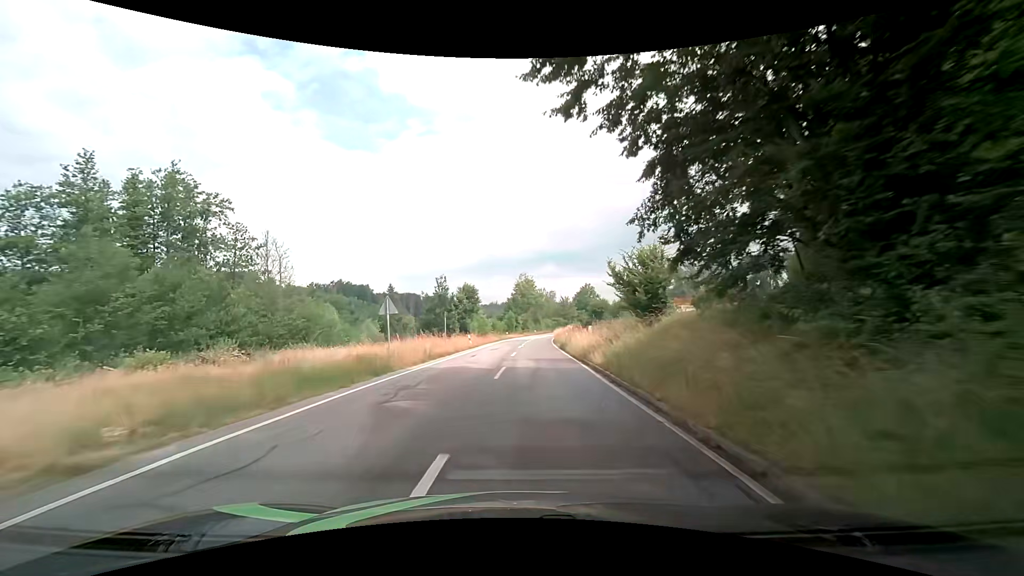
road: tertiary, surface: asphalt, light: Day
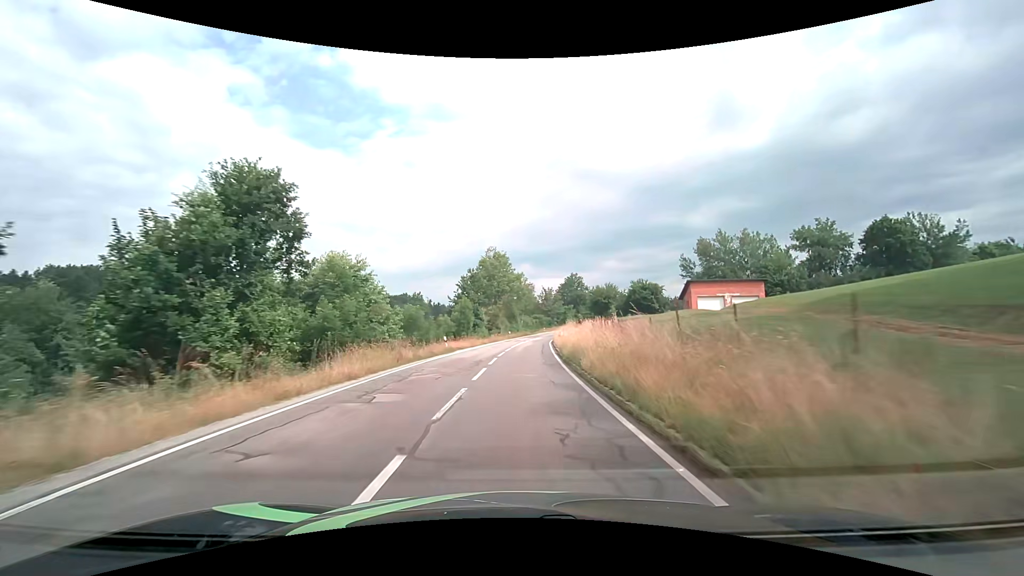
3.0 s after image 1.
(+1.9, +43.8) m; +3°
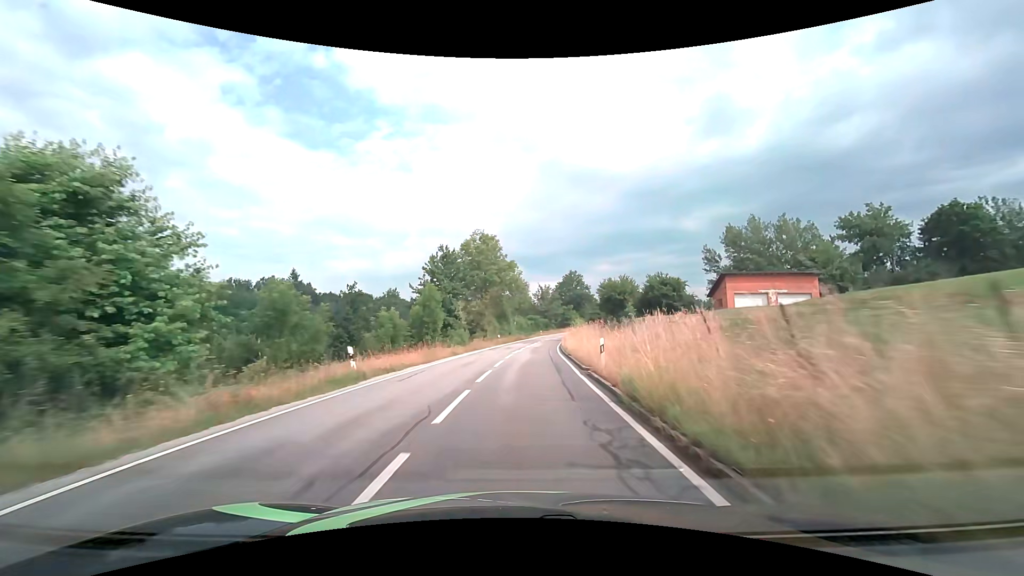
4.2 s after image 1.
(+0.1, +18.1) m; +1°
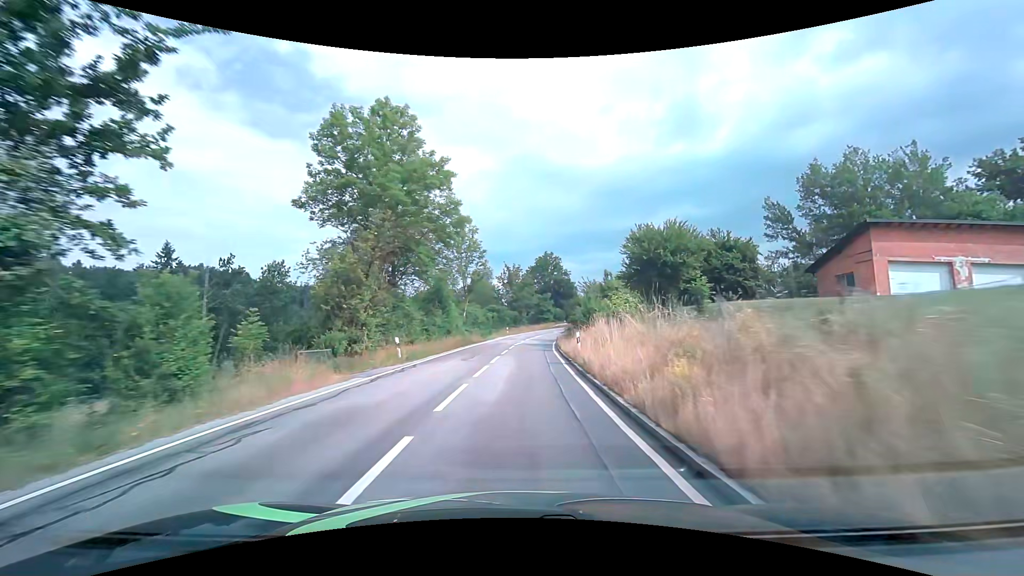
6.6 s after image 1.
(+1.3, +36.8) m; +4°
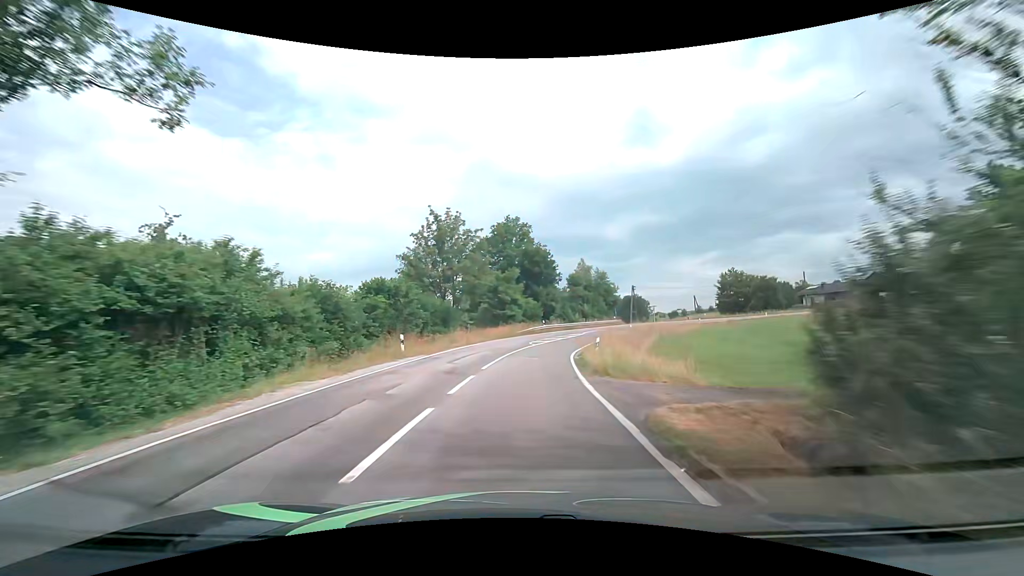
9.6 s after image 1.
(+1.8, +47.0) m; +5°
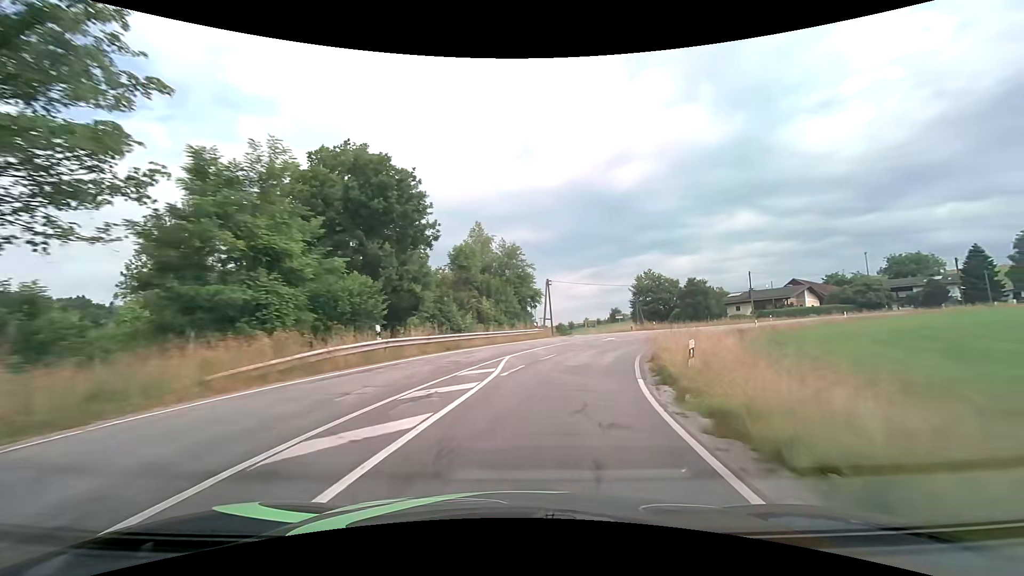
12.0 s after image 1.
(+3.0, +36.5) m; +13°
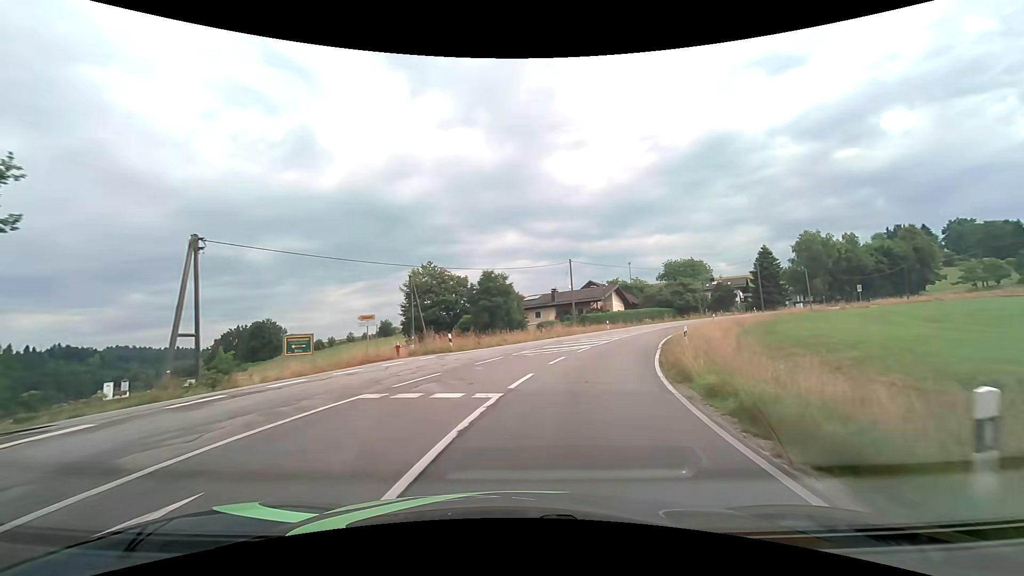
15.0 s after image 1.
(+7.8, +35.7) m; +26°
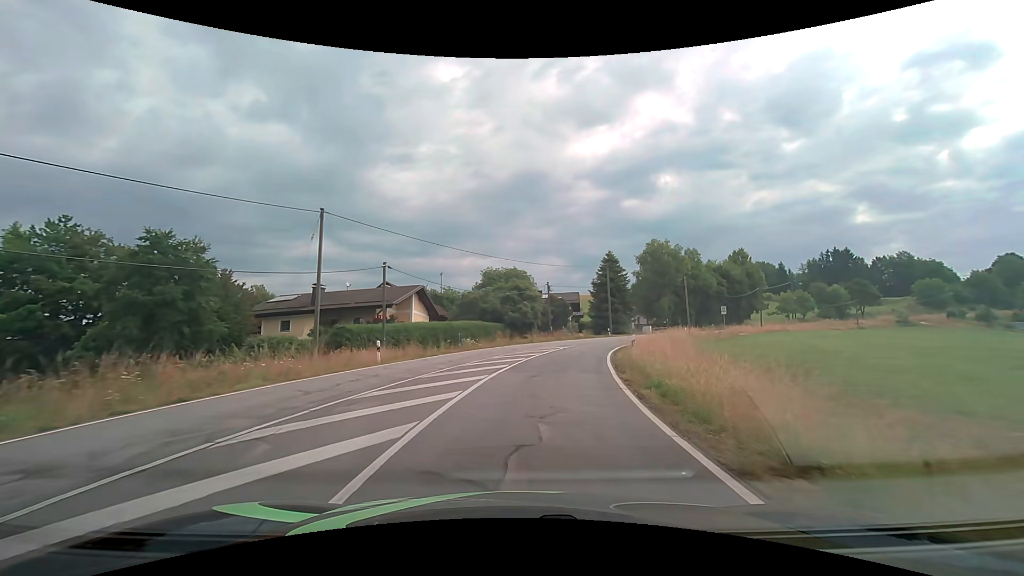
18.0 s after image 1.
(+6.6, +31.7) m; +22°
(0, +10) (+1, +20) (+4, +30) (+7, +39) (+11, +48) (+15, +57) (+21, +65) (+27, +73) (+34, +80) (+42, +87) m
